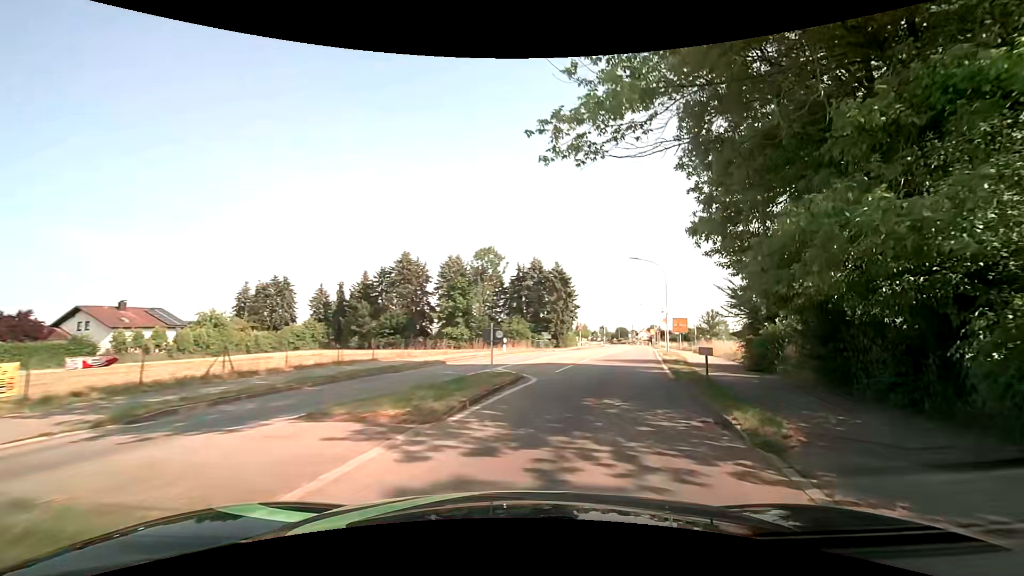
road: secondary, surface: asphalt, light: Day
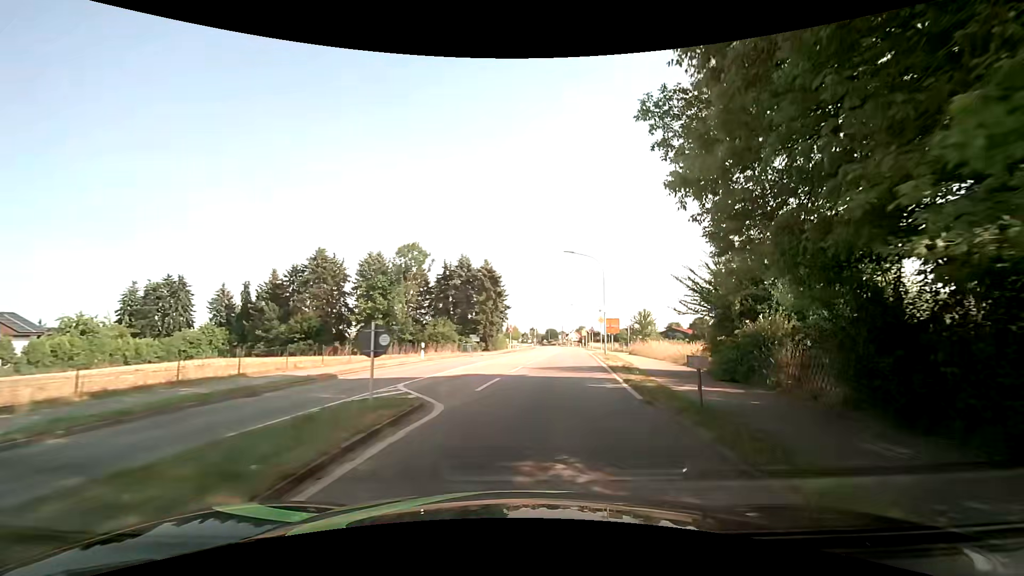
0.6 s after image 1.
(+0.4, +4.8) m; +8°
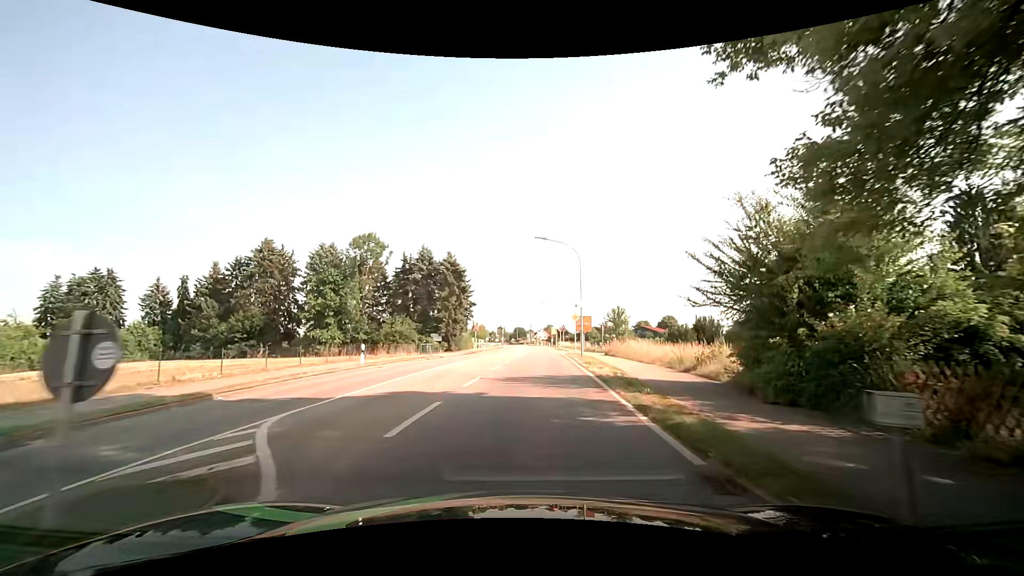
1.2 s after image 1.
(+0.2, +5.3) m; +4°
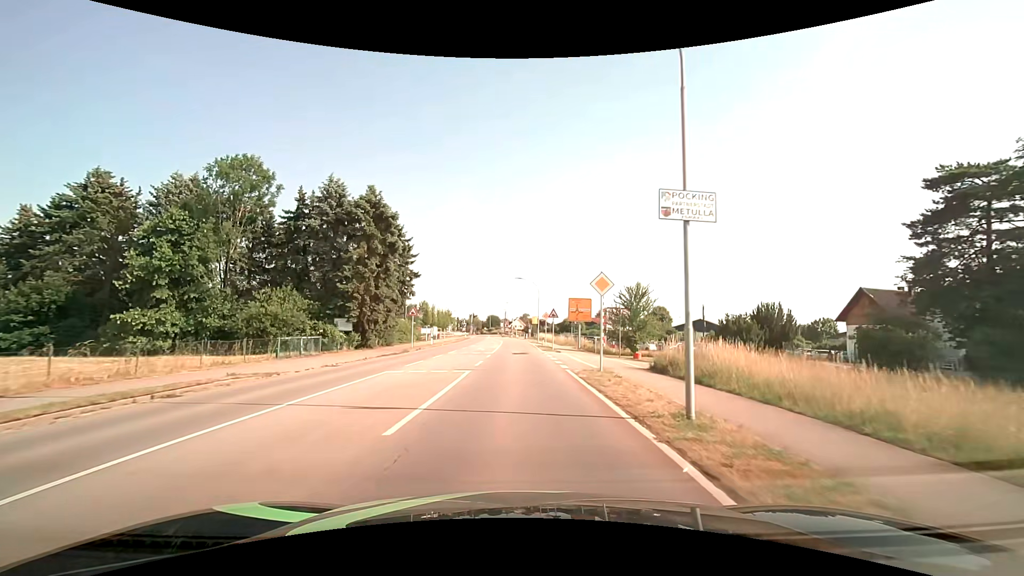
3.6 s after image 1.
(+1.2, +24.1) m; +3°
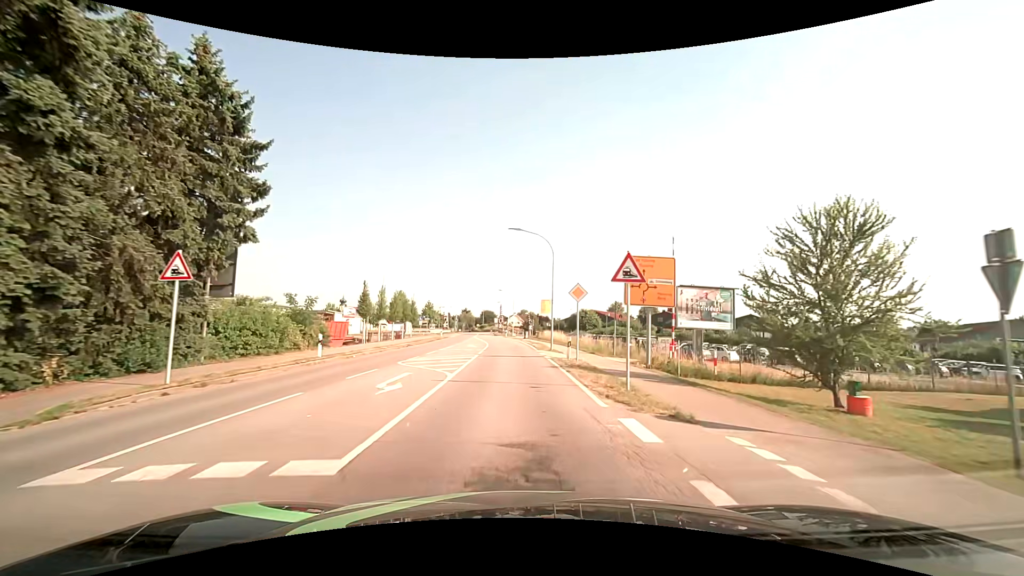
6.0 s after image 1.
(+0.2, +27.6) m; 0°
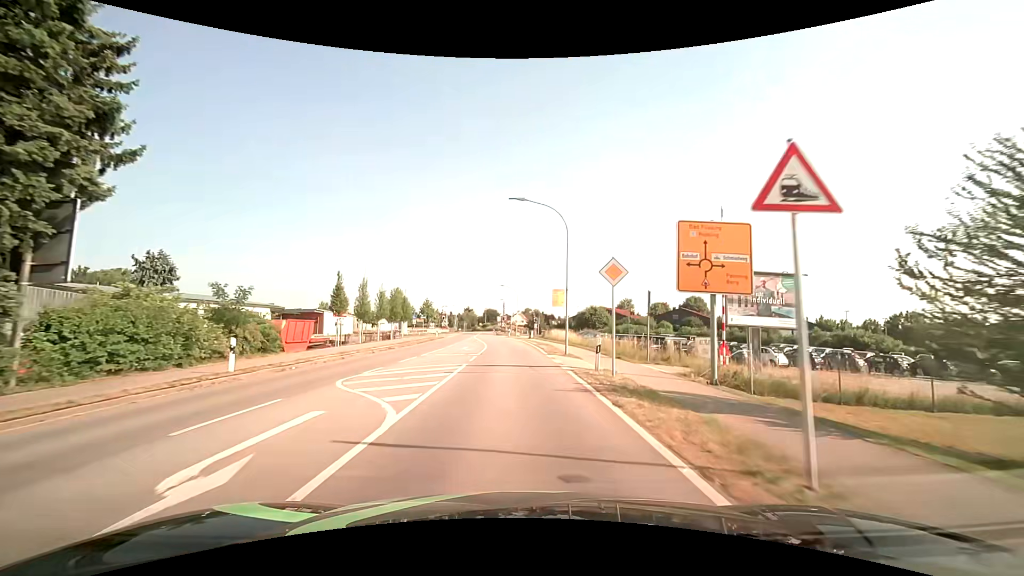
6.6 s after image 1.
(0.0, +7.1) m; 0°
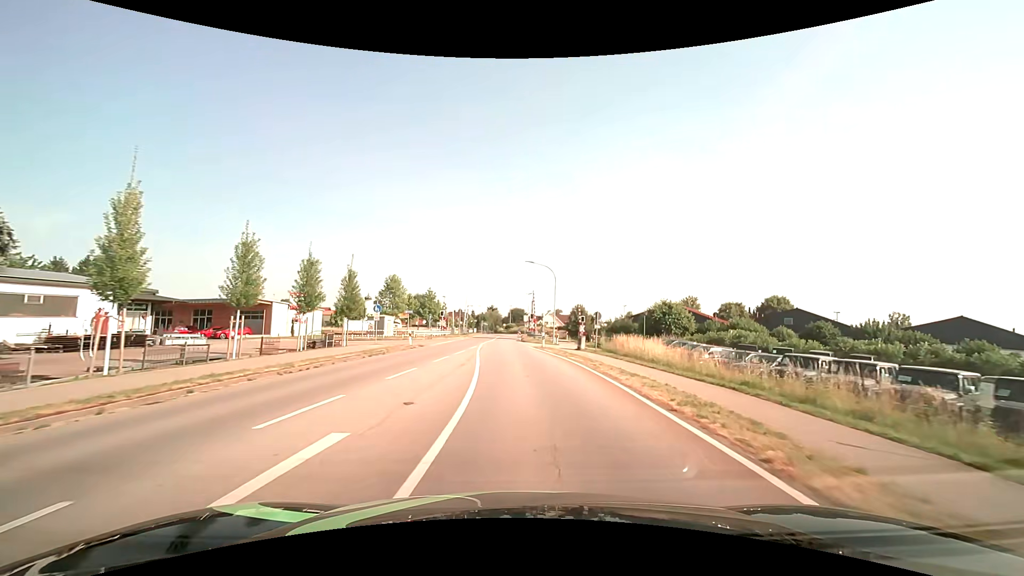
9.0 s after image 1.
(-0.9, +28.4) m; -4°
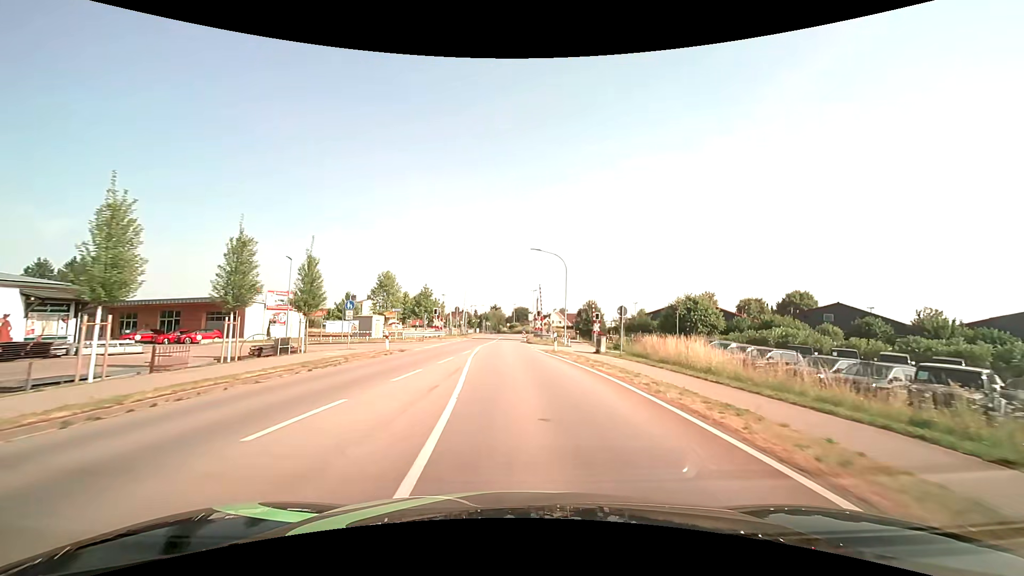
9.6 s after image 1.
(0.0, +6.9) m; 0°
(0, +10) (0, +20) (-1, +30) (-1, +40) (-1, +50) (-1, +60) (-1, +70) (+1, +80) (+4, +89) (+8, +98) m
